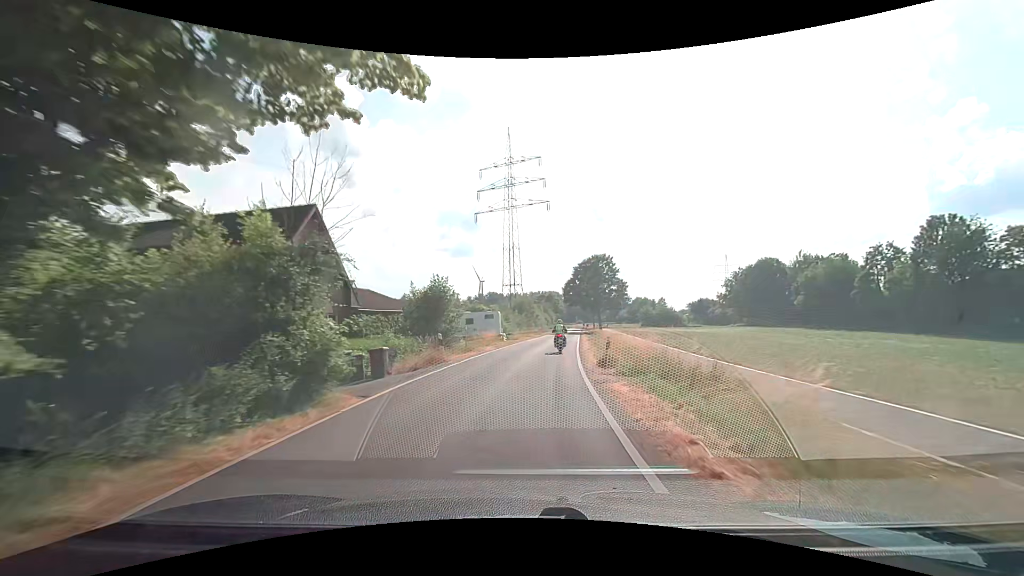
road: unclassified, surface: asphalt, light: Day
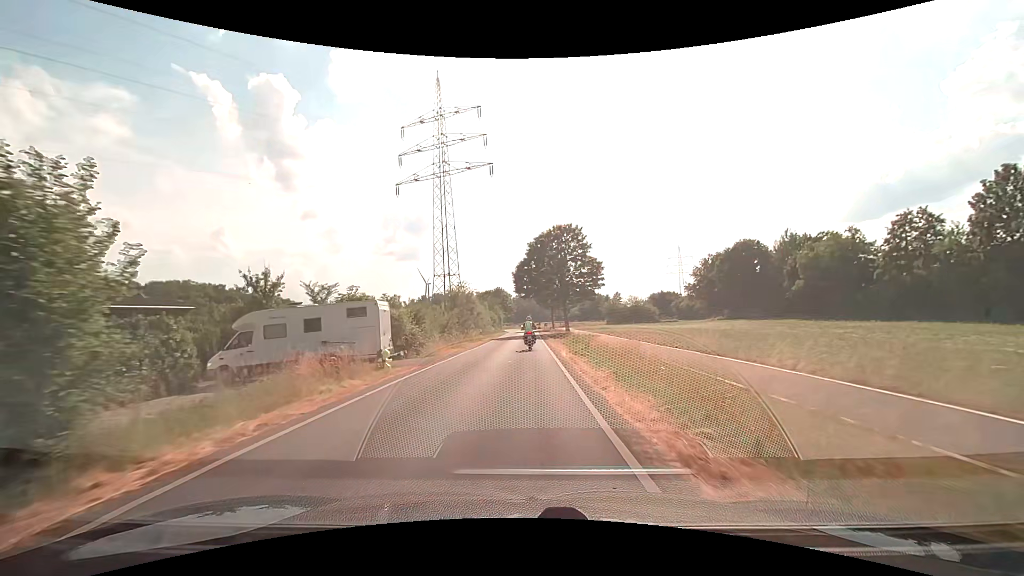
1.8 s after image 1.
(+1.4, +23.7) m; +6°
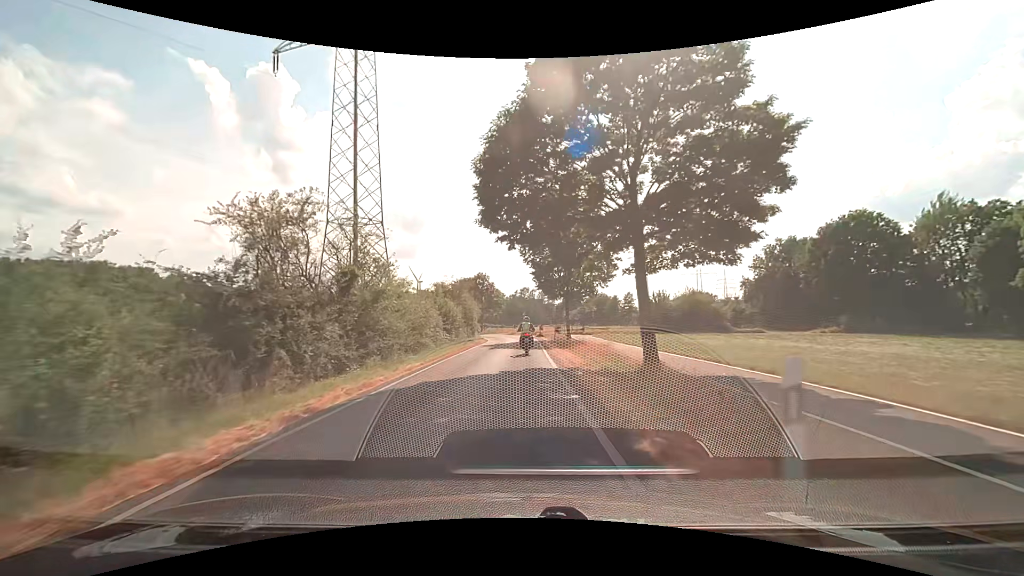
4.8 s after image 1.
(+0.3, +39.6) m; 0°
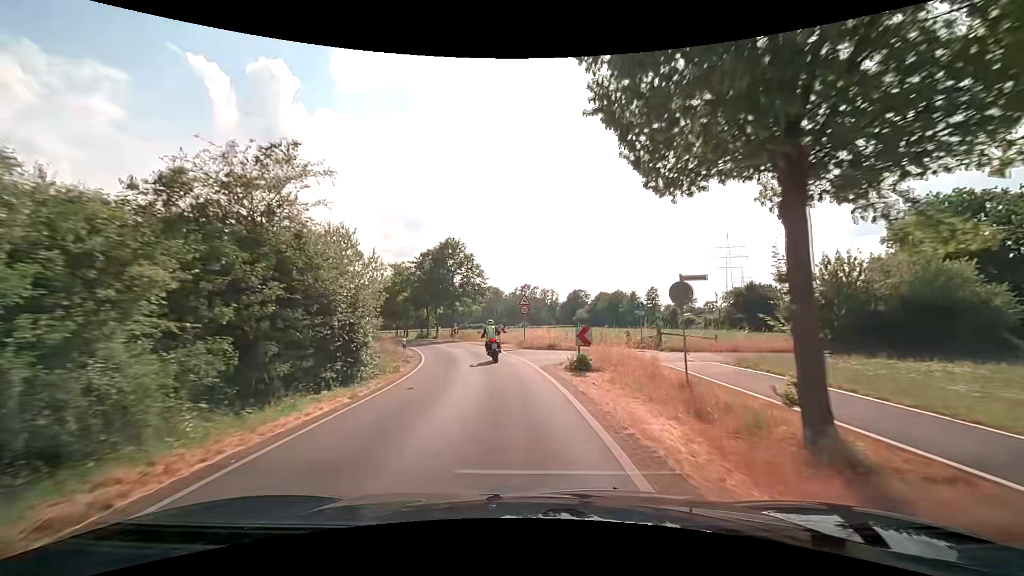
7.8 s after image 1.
(+0.2, +37.0) m; 0°
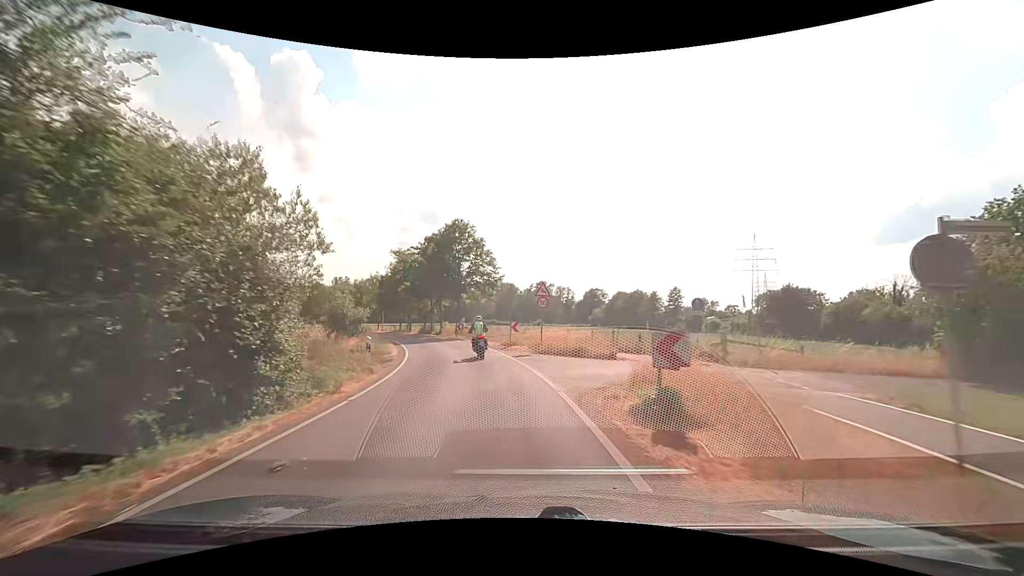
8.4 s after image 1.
(-0.1, +7.2) m; -2°
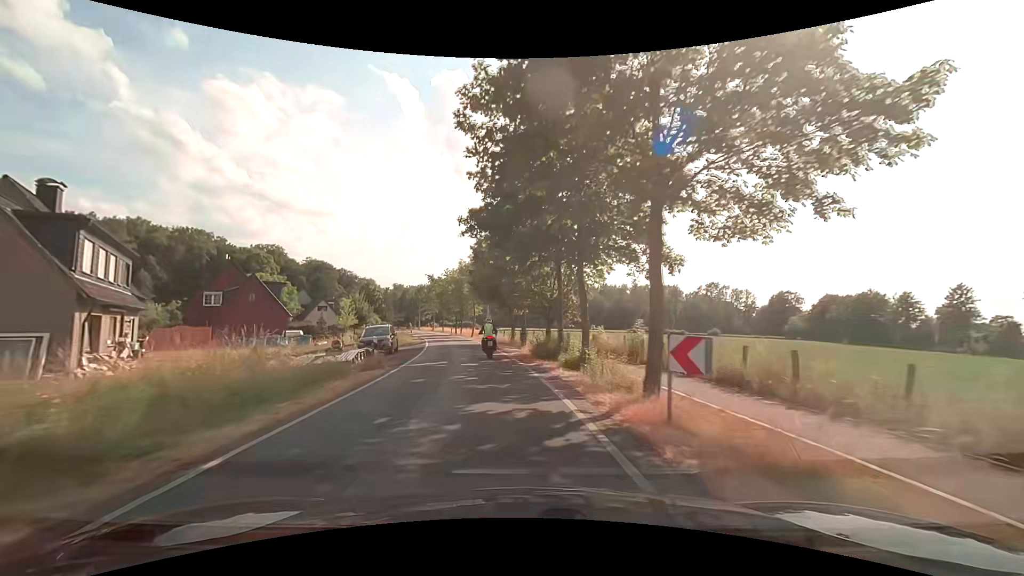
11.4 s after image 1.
(-4.7, +35.8) m; -17°
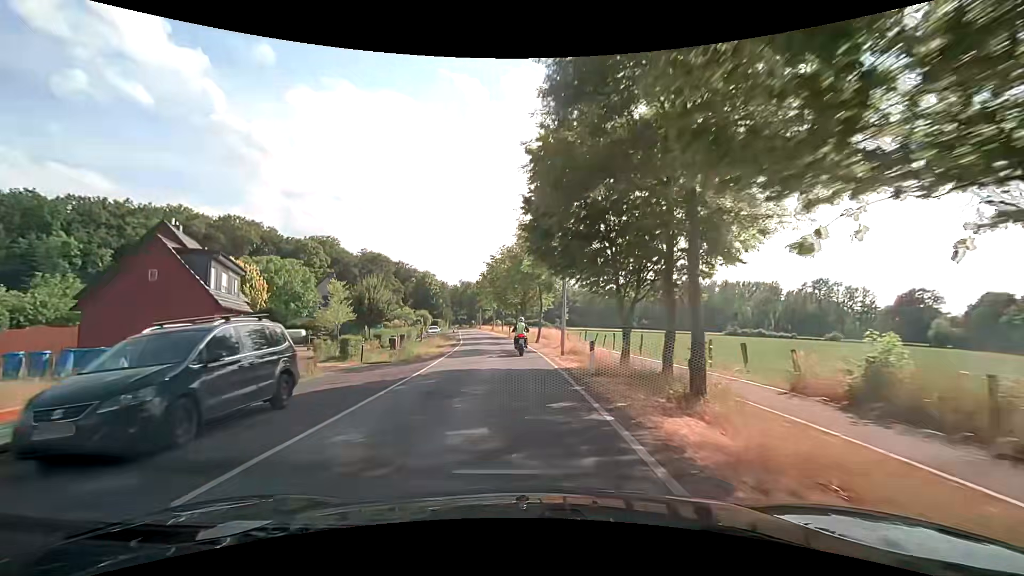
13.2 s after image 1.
(-1.7, +21.9) m; -8°
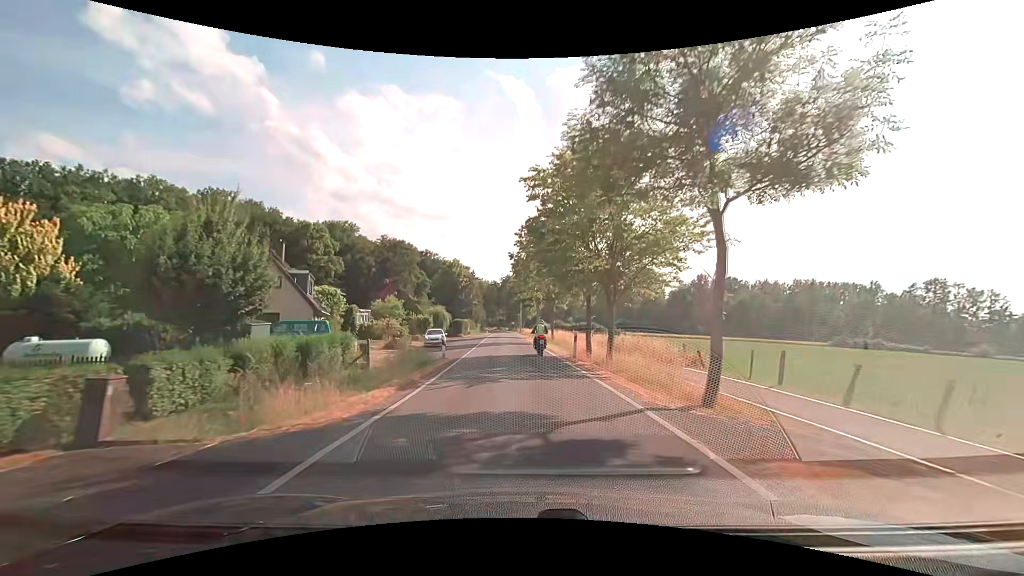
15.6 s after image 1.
(-1.7, +29.5) m; -5°
(0, +10) (0, +20) (-1, +30) (-1, +40) (-1, +50) (-2, +60) (-2, +70) (-2, +80) (-2, +90) (-3, +100) m
